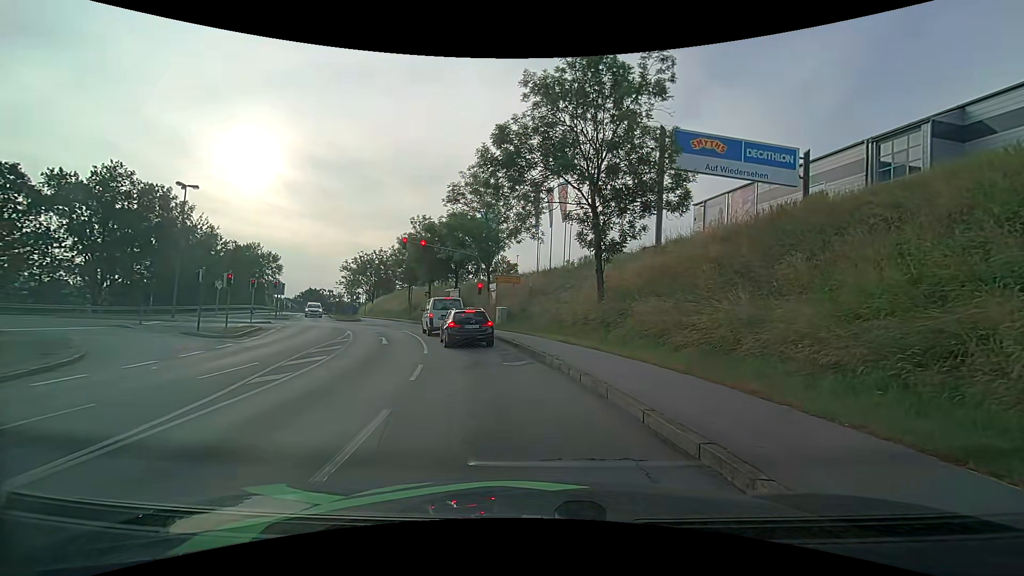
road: tertiary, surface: asphalt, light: Day
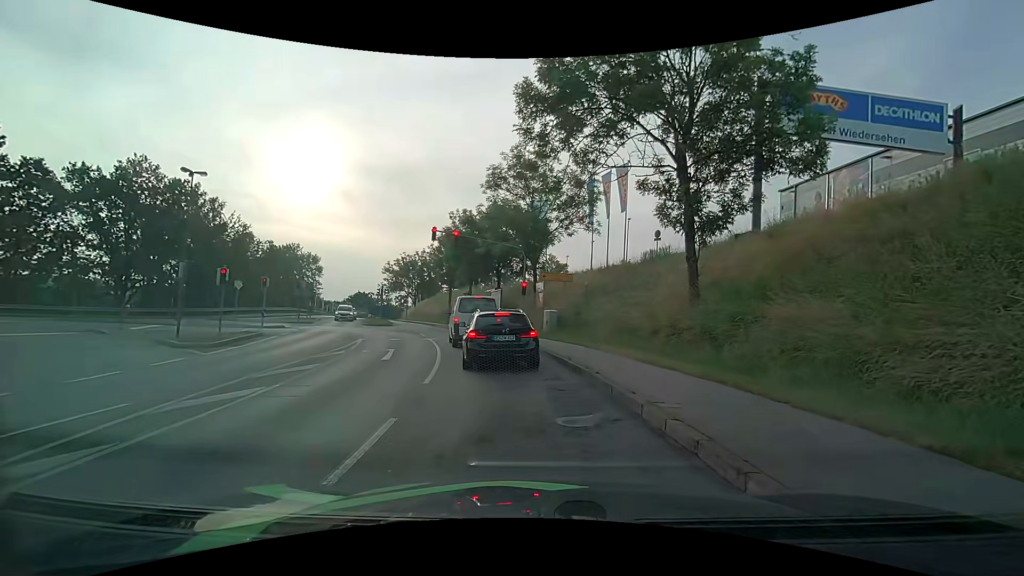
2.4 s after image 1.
(-0.2, +6.5) m; -4°
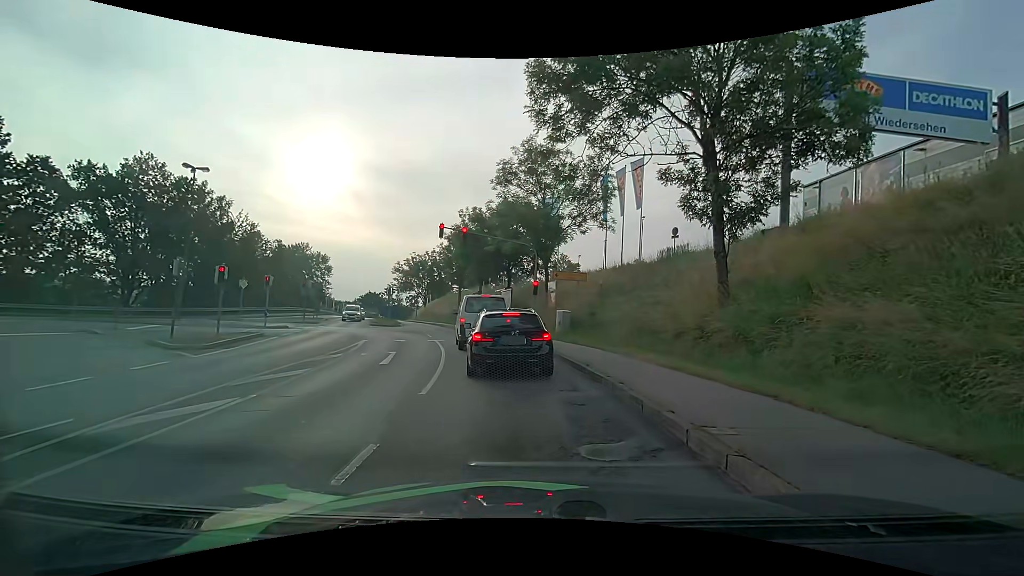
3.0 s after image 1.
(0.0, +1.3) m; -3°
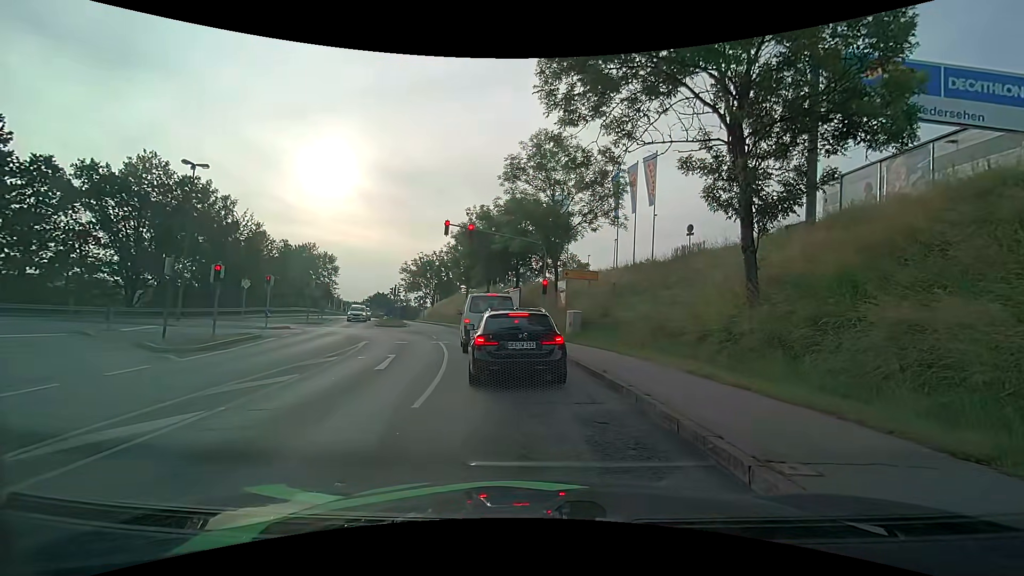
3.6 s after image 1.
(0.0, +1.2) m; +1°
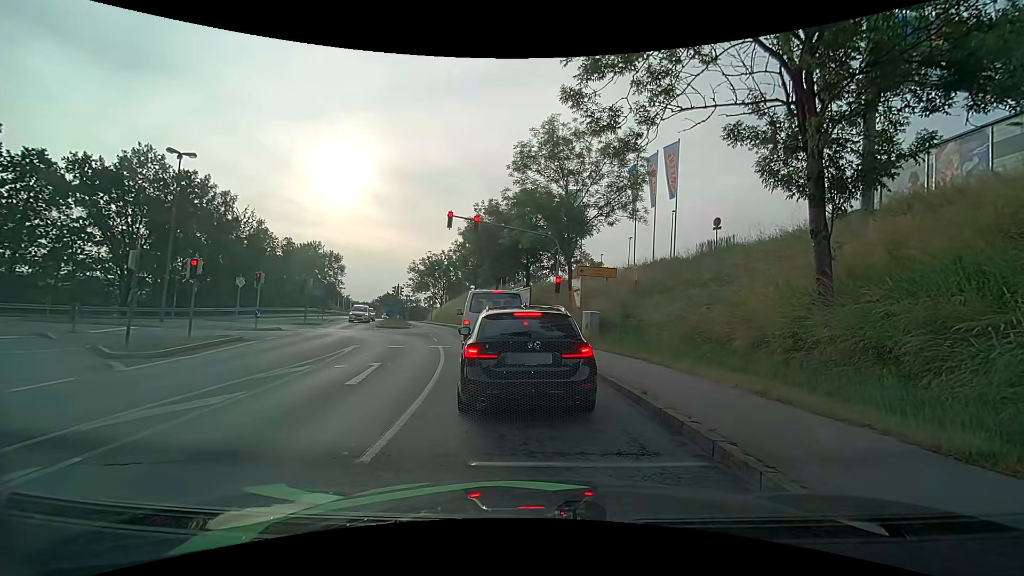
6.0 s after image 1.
(-0.1, +2.5) m; -2°
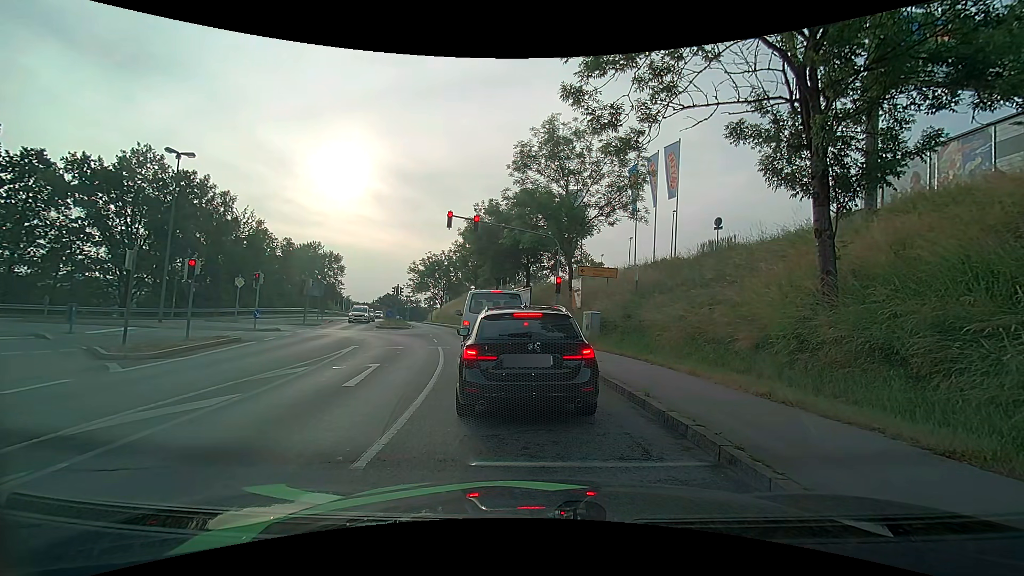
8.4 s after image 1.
(0.0, +0.2) m; 0°
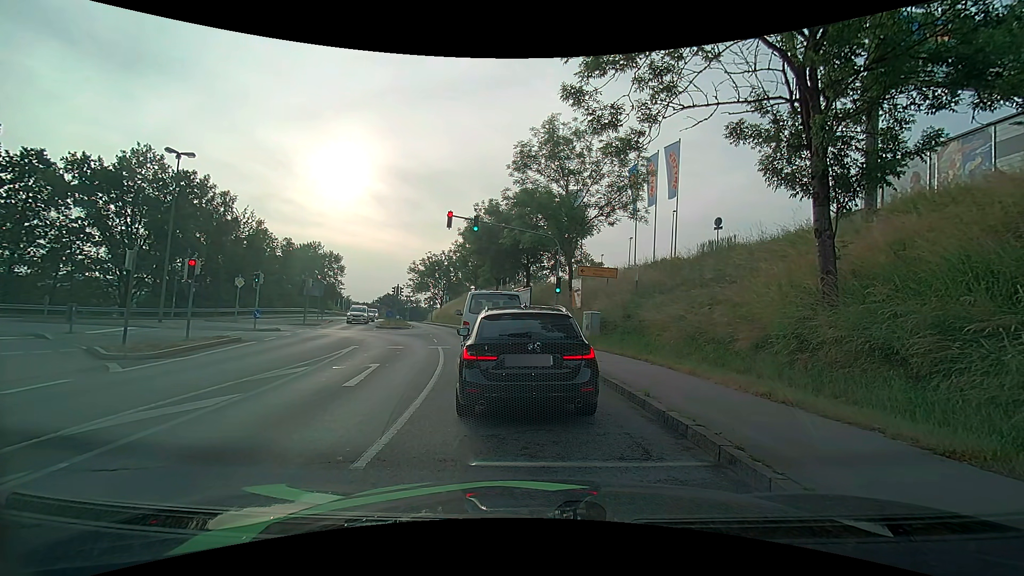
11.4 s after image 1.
(0.0, 0.0) m; 0°
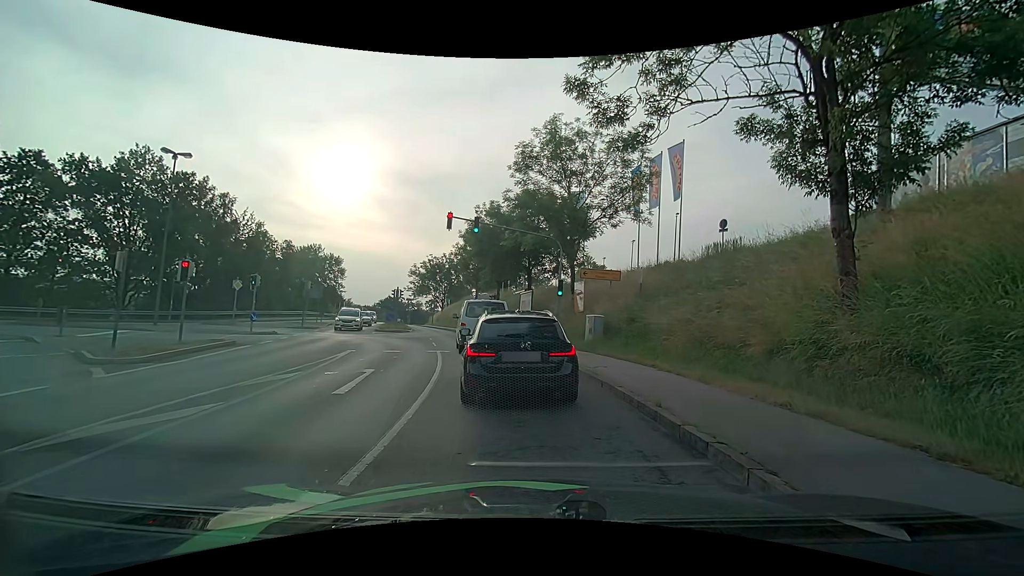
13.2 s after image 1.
(0.0, +0.6) m; 0°
(0, +10) (-2, +20) (-4, +30) (-6, +39) (-9, +49) (-12, +58) (-15, +68) (-19, +77) (-22, +87) (-25, +96) m
